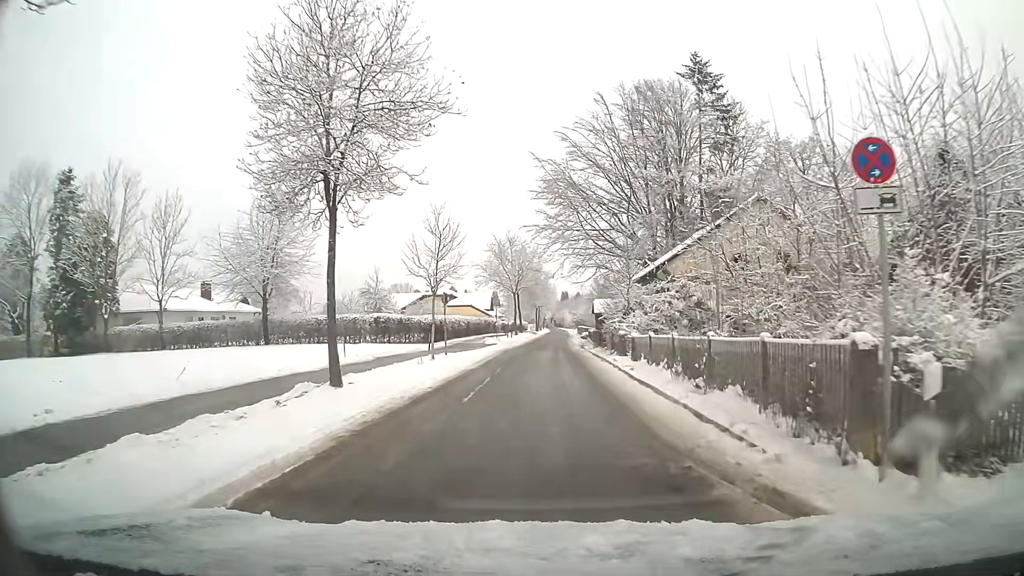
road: residential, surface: asphalt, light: Day
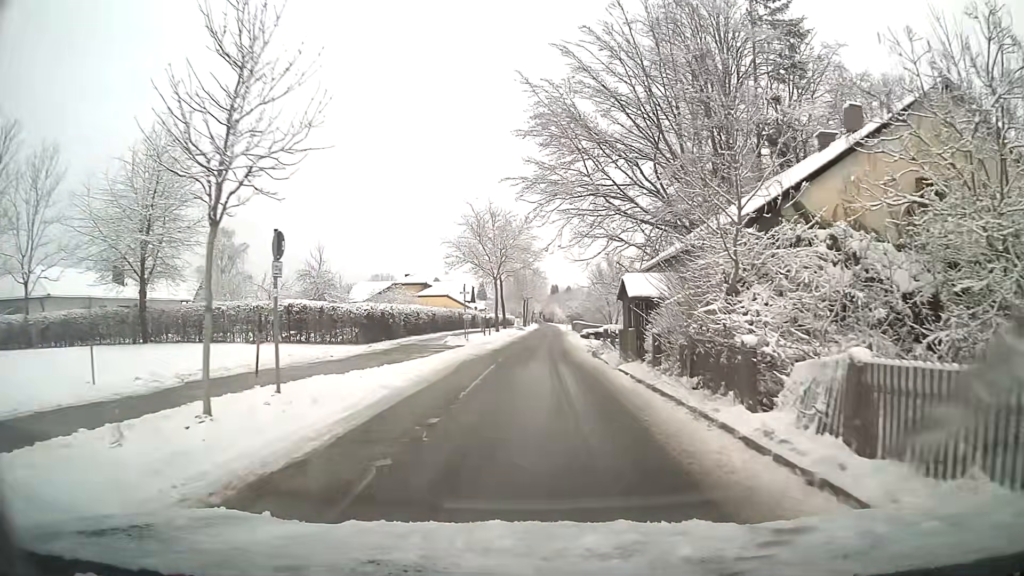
(+0.1, +15.6) m; +1°
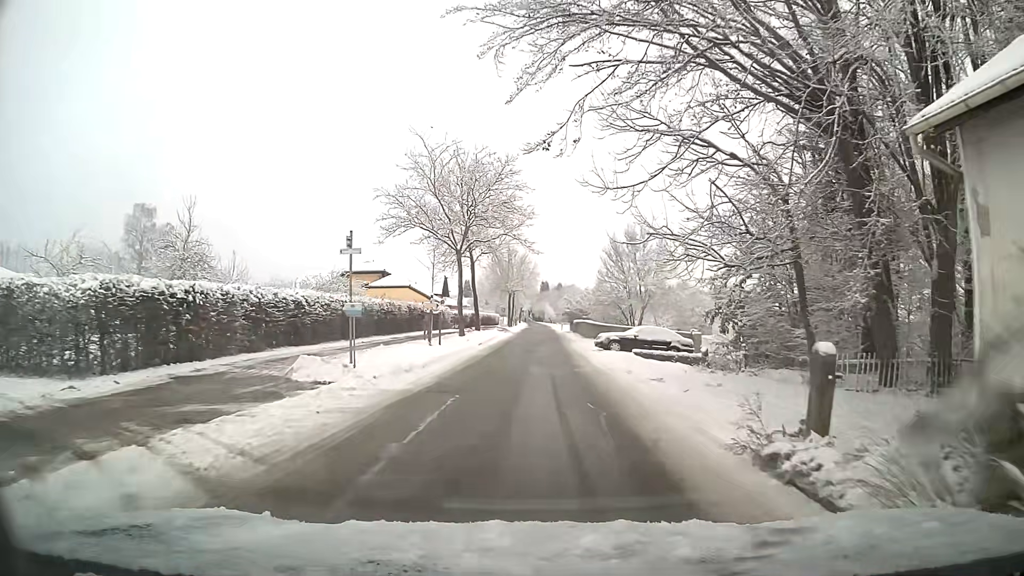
(+0.2, +20.9) m; +1°
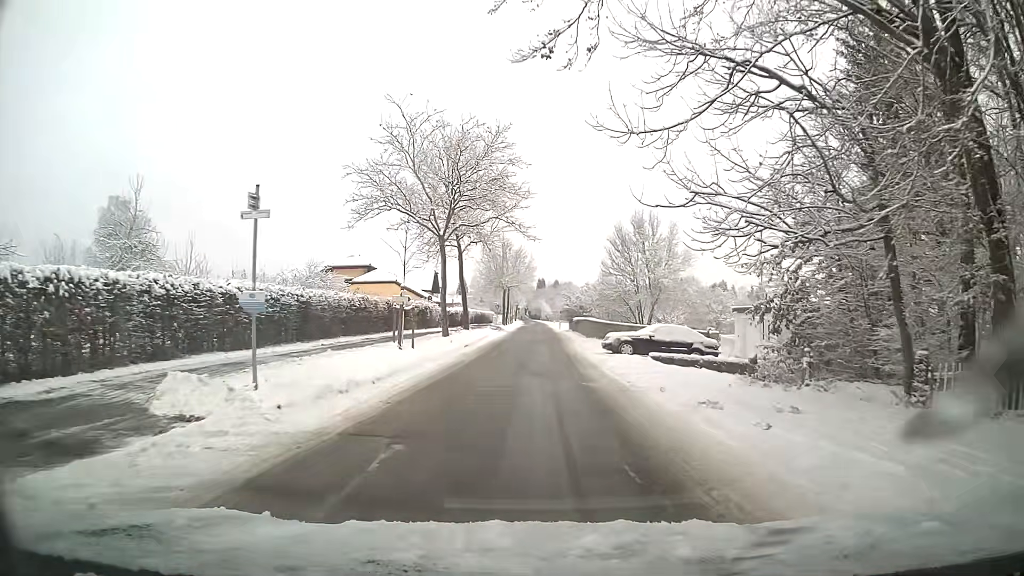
(0.0, +5.2) m; +1°
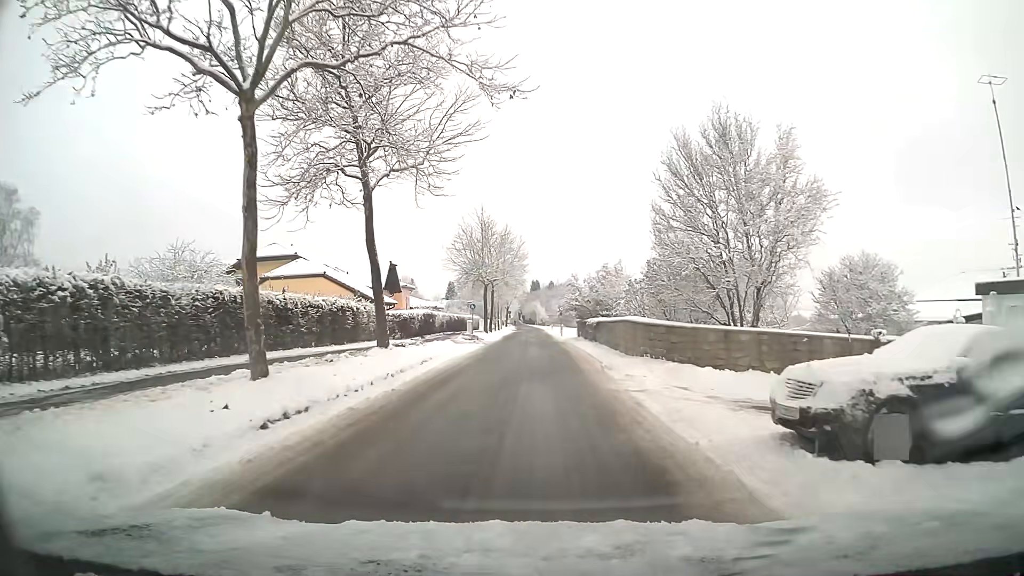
(+0.1, +20.8) m; 0°
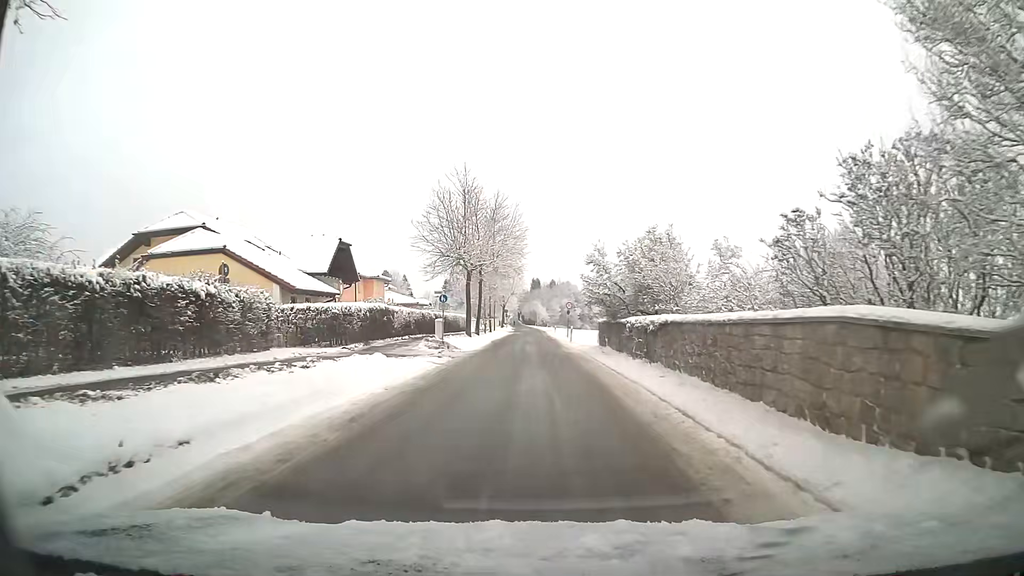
(0.0, +15.5) m; 0°
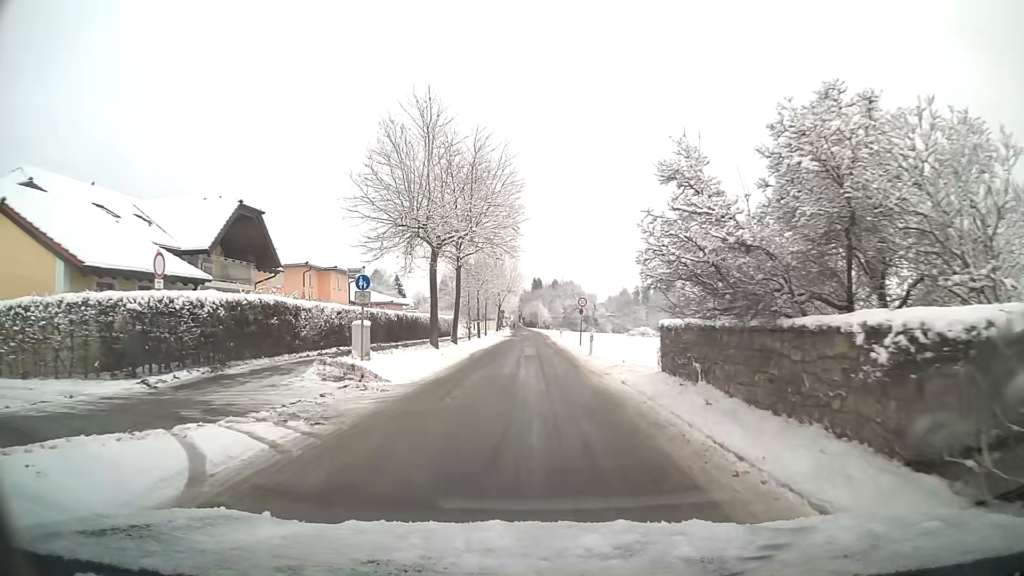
(0.0, +15.3) m; 0°
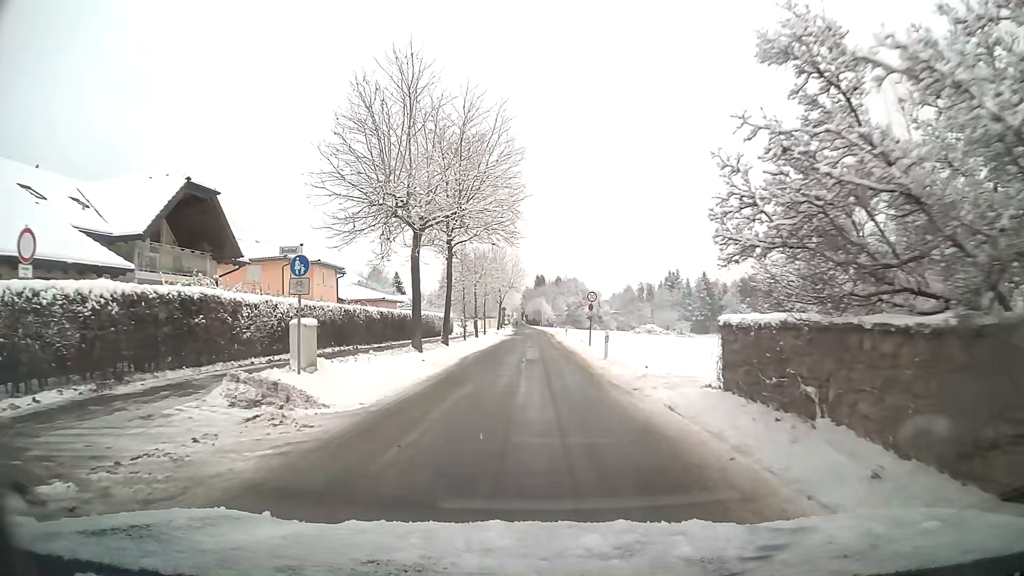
(0.0, +4.9) m; 0°
(0, +10) (0, +20) (0, +30) (0, +40) (0, +50) (0, +60) (0, +70) (0, +80) (0, +90) (-1, +100) m
